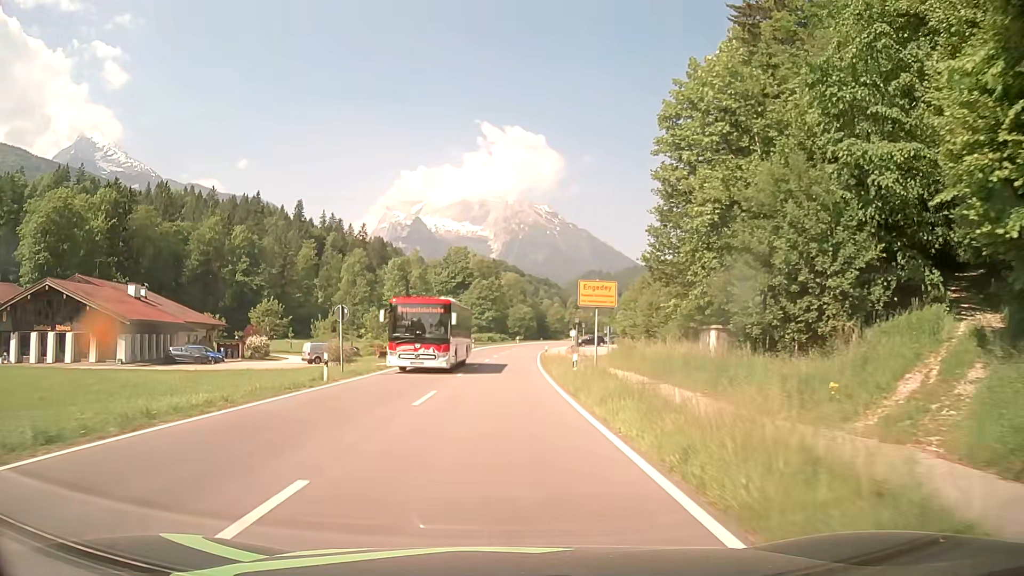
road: primary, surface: asphalt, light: Day
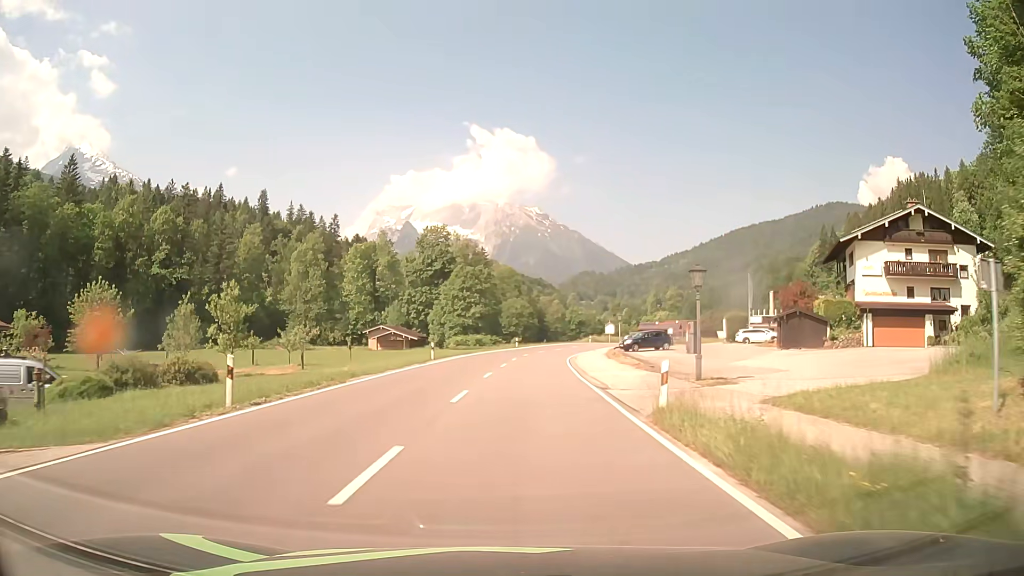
(+0.1, +39.0) m; +1°
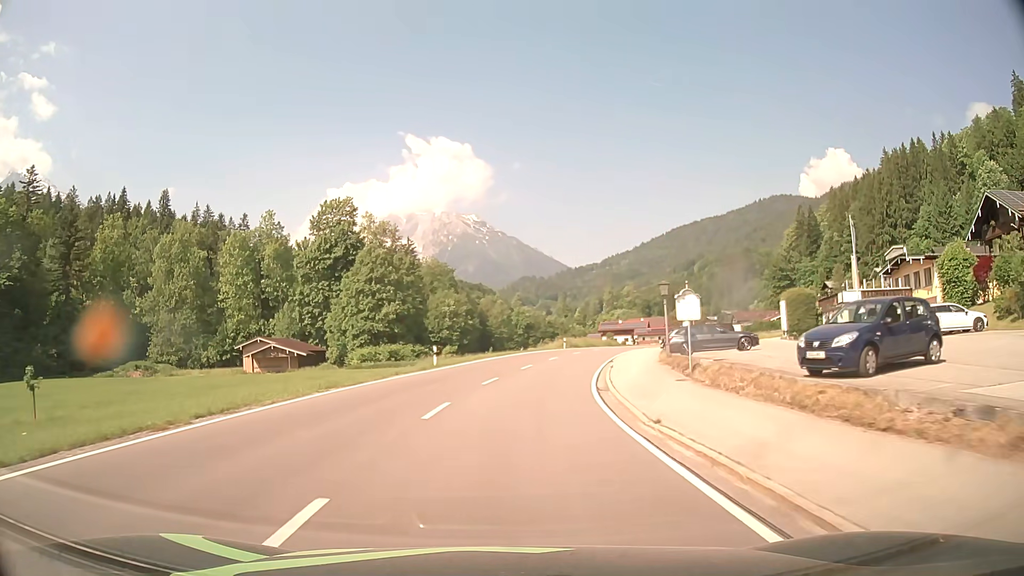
(+1.4, +38.7) m; +5°
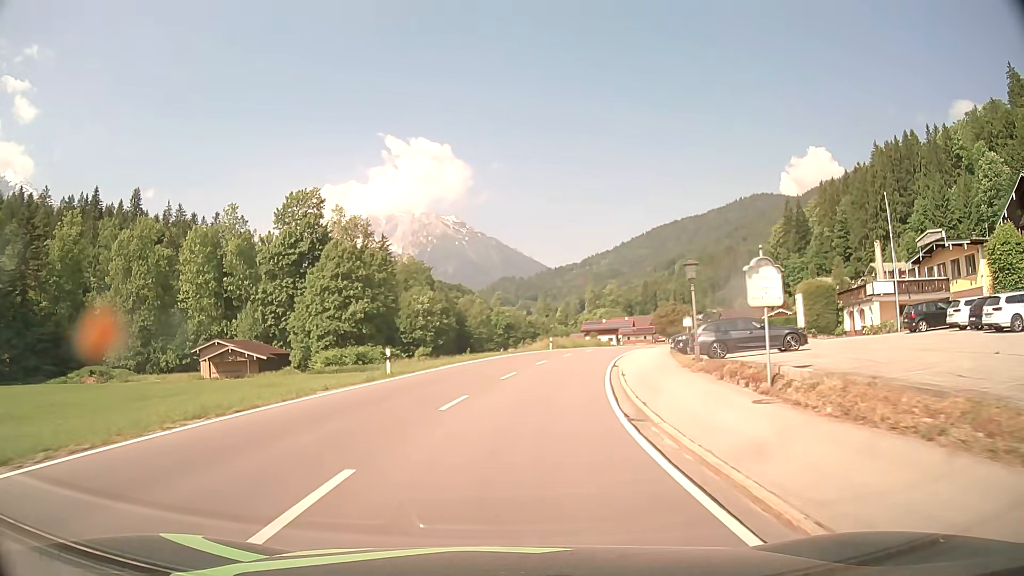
(+0.1, +7.7) m; +2°
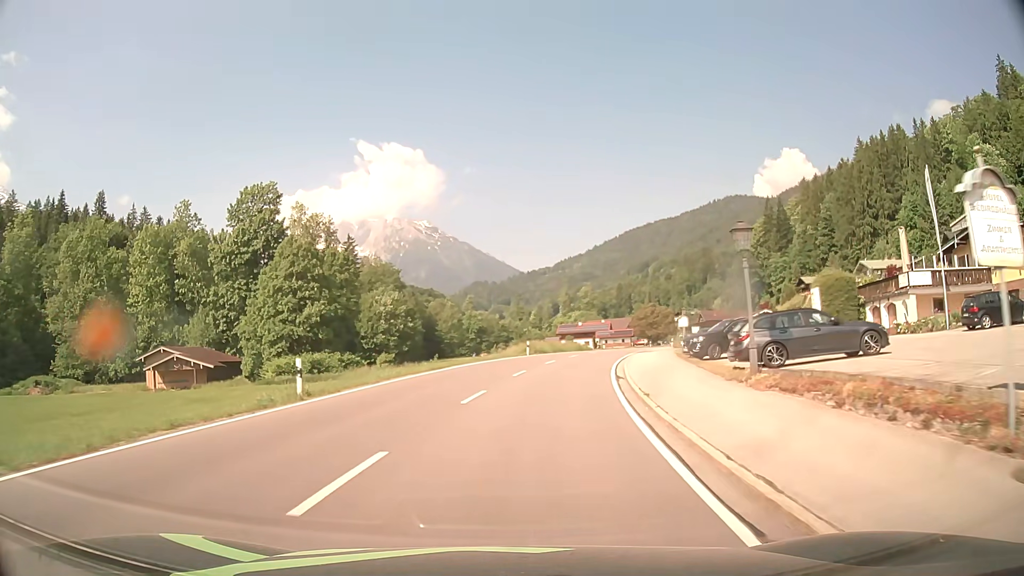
(+0.1, +7.7) m; +2°
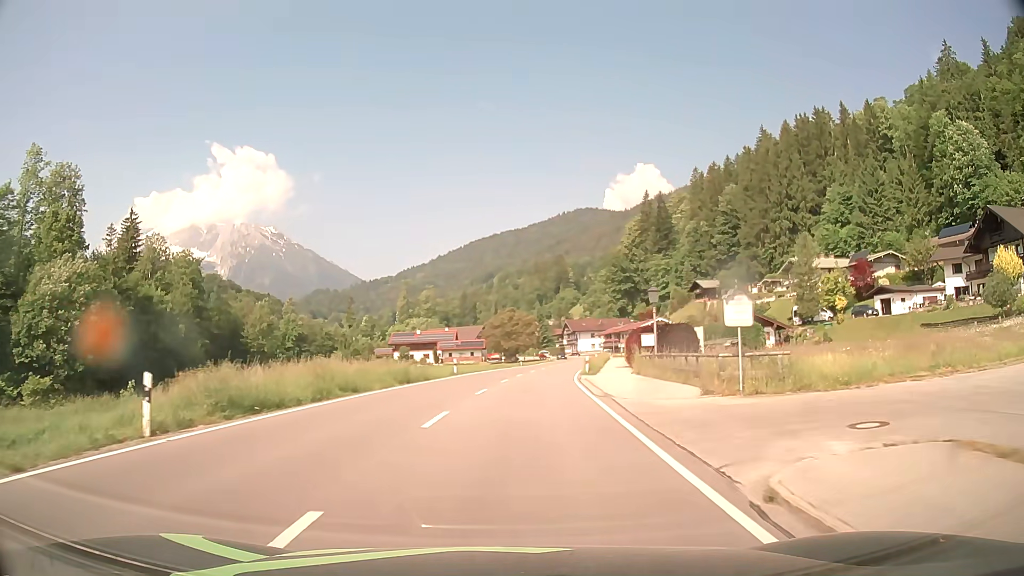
(+4.4, +38.2) m; +13°
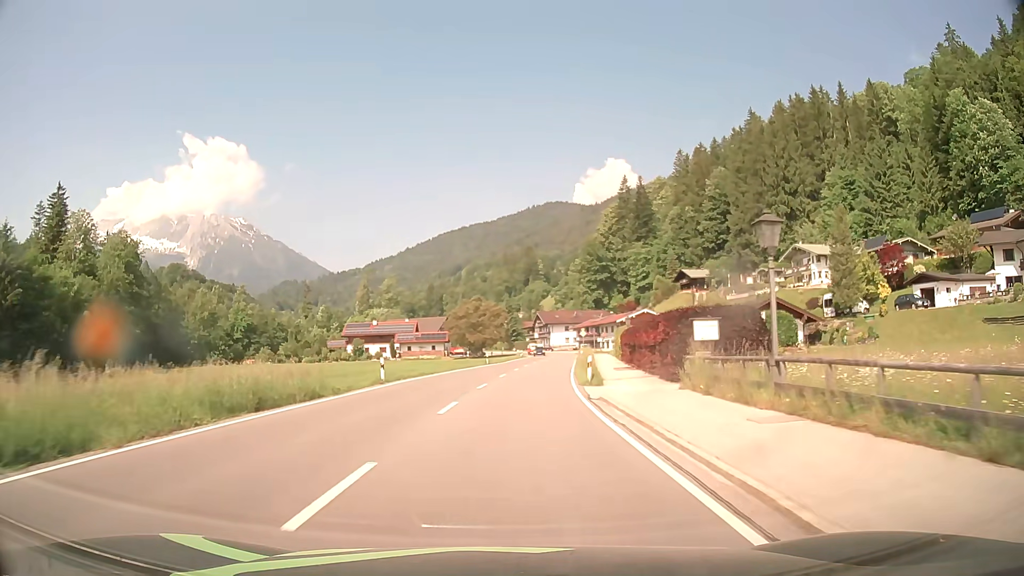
(+0.4, +15.5) m; +3°
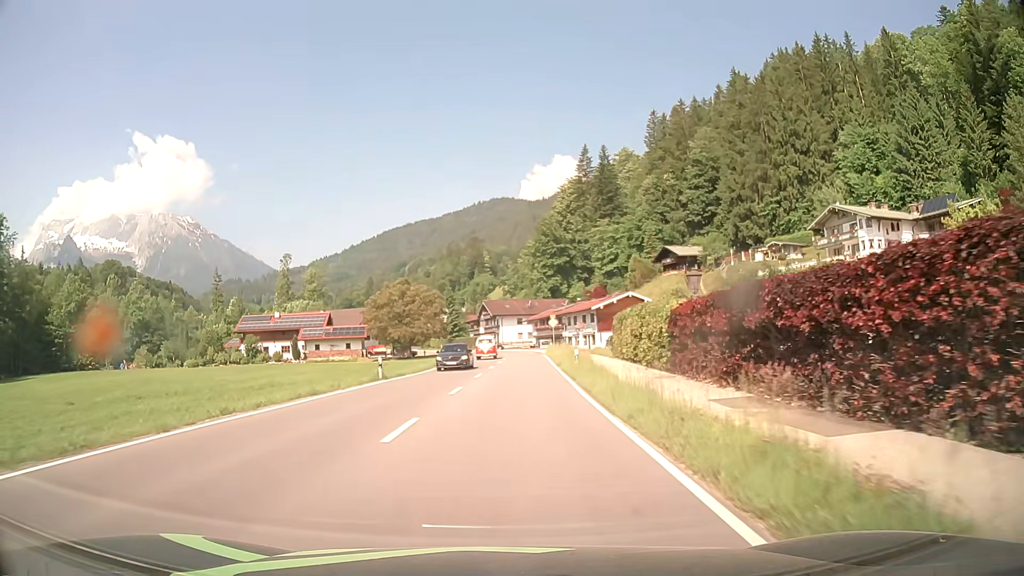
(+1.3, +31.4) m; +4°
(0, +10) (0, +20) (+1, +30) (+1, +40) (+1, +50) (+2, +60) (+2, +70) (+1, +80) (0, +90) (-2, +100) m
